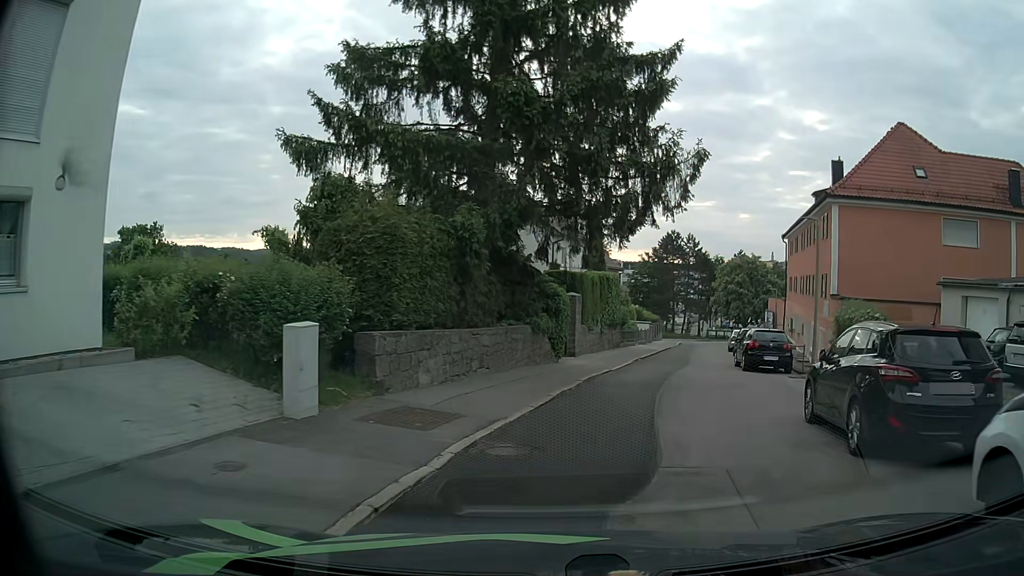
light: Day
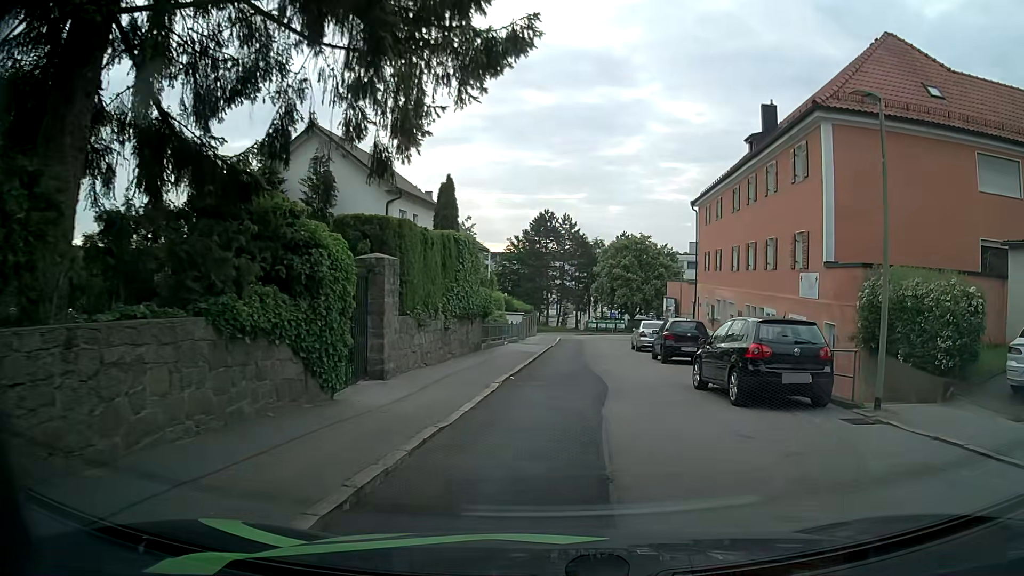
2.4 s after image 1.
(+1.4, +12.2) m; +12°
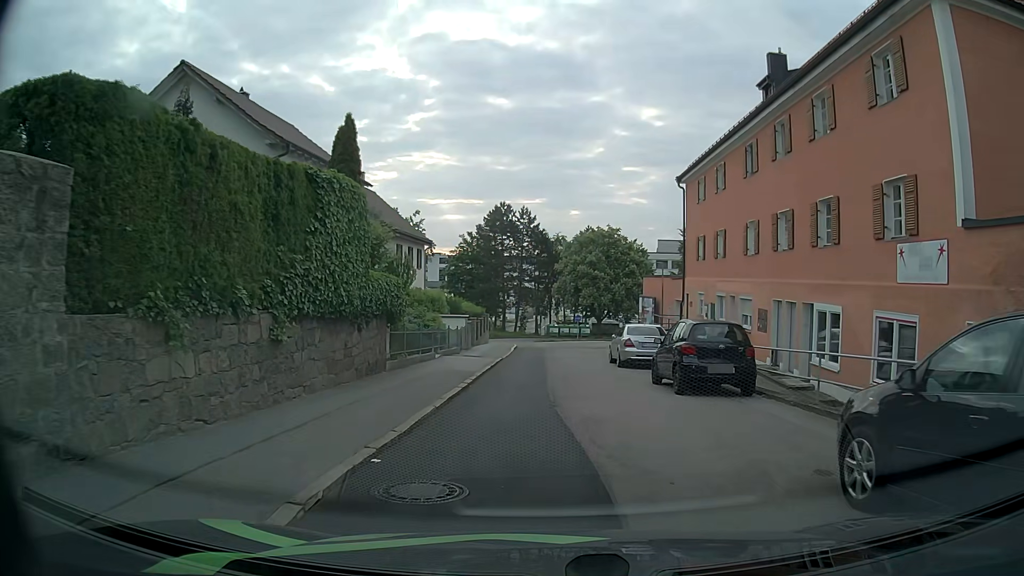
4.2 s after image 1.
(+0.3, +9.1) m; +2°
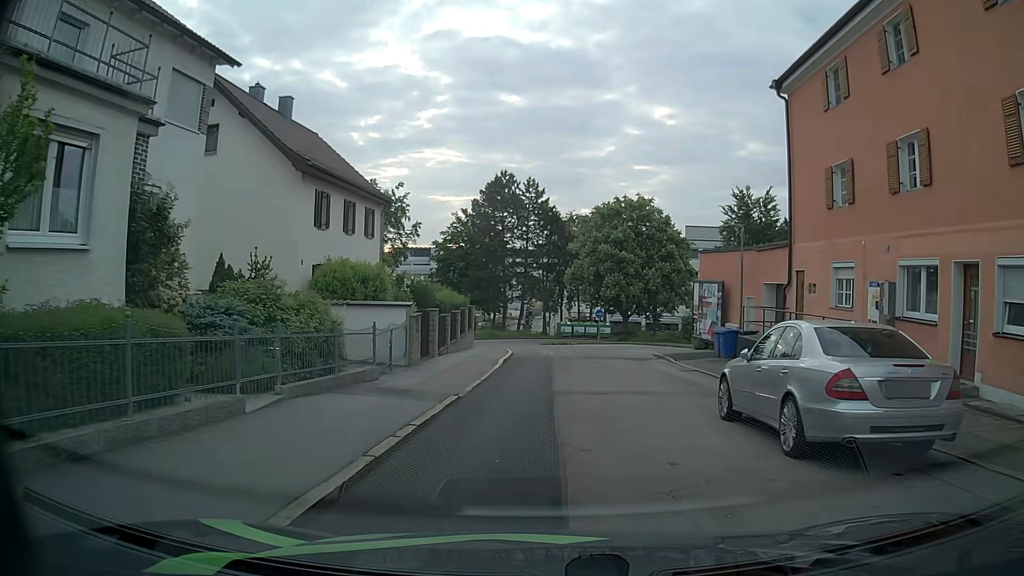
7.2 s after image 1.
(+0.2, +15.6) m; -1°
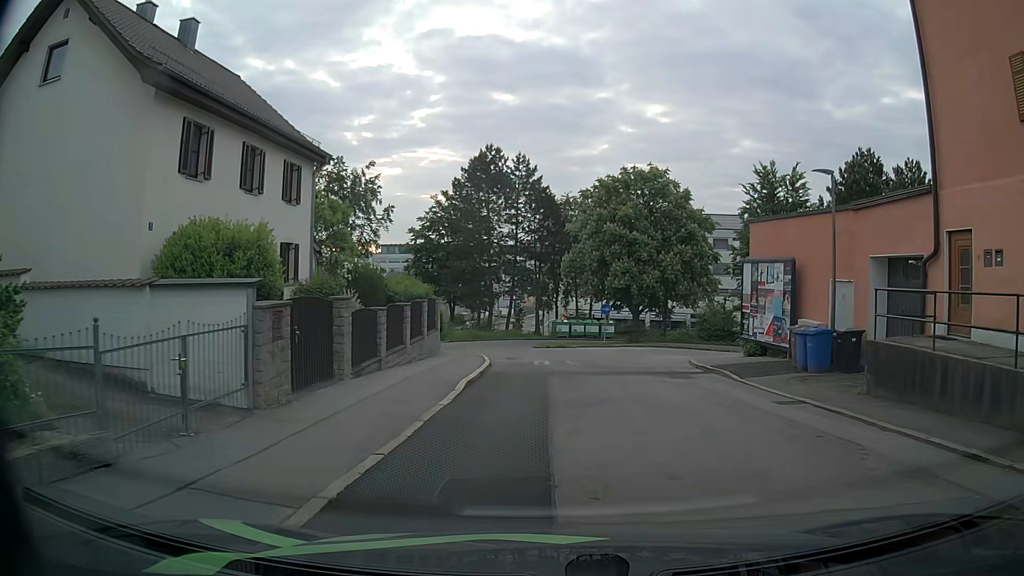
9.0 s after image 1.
(+0.1, +9.4) m; +1°
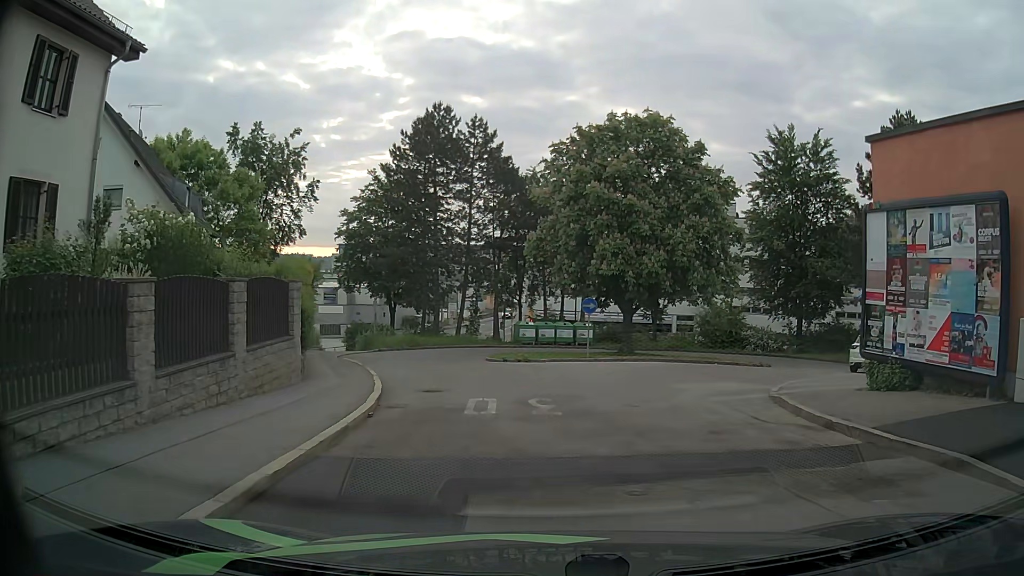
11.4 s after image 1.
(+0.3, +11.7) m; +2°
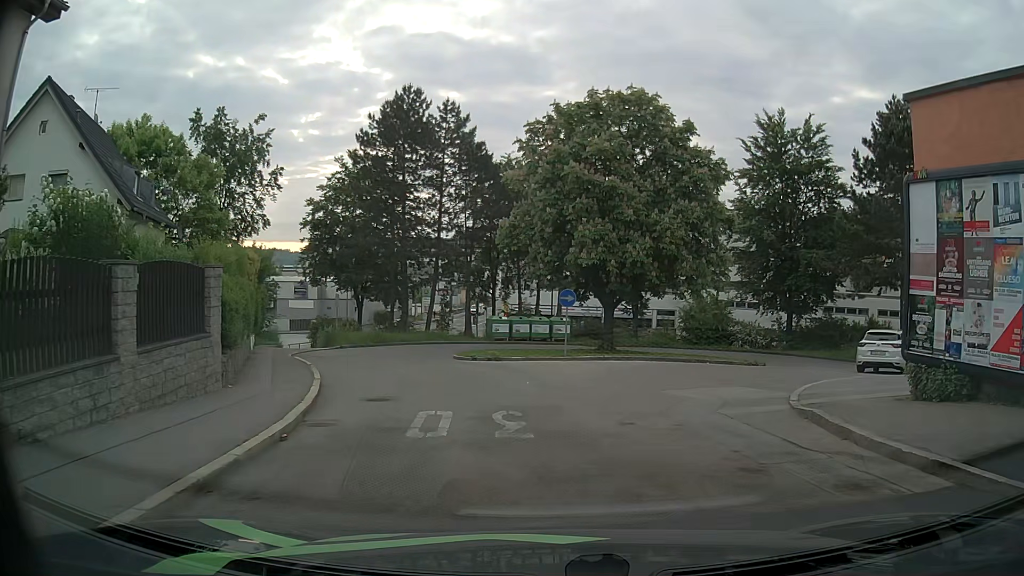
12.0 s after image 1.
(+0.1, +2.5) m; +2°
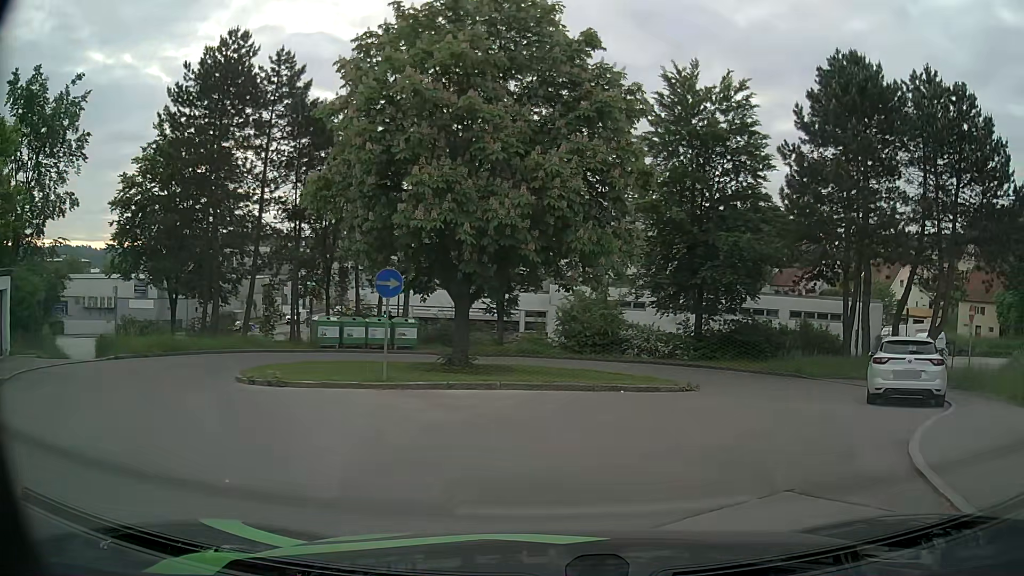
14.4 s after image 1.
(+0.8, +9.1) m; +12°
